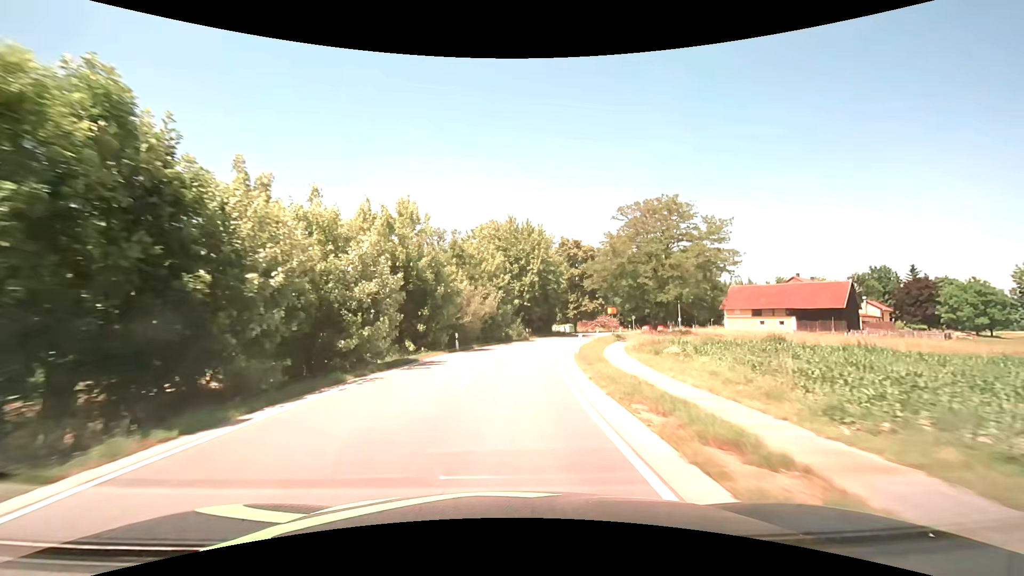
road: secondary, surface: asphalt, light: Day
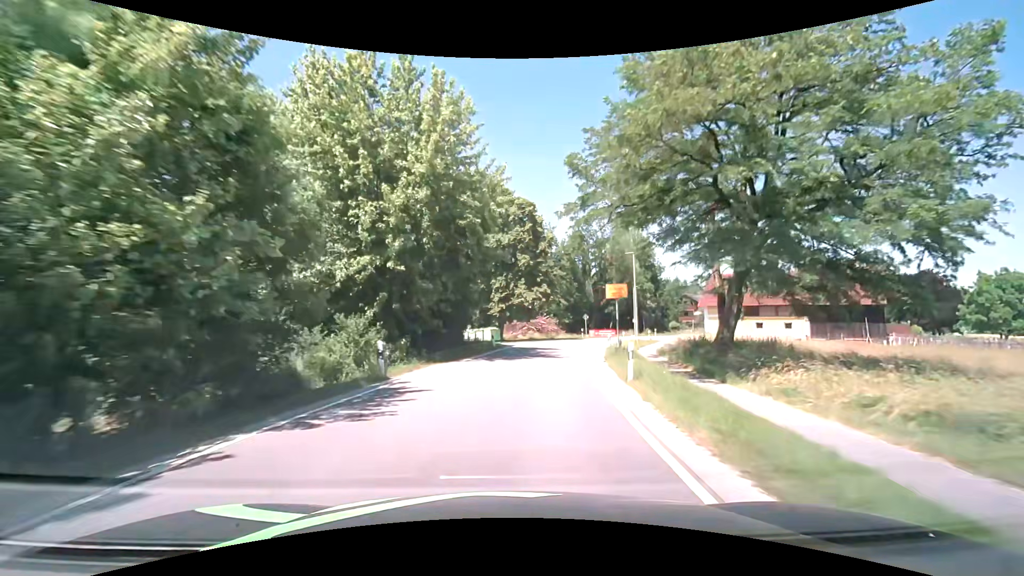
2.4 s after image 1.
(+2.4, +33.5) m; +10°
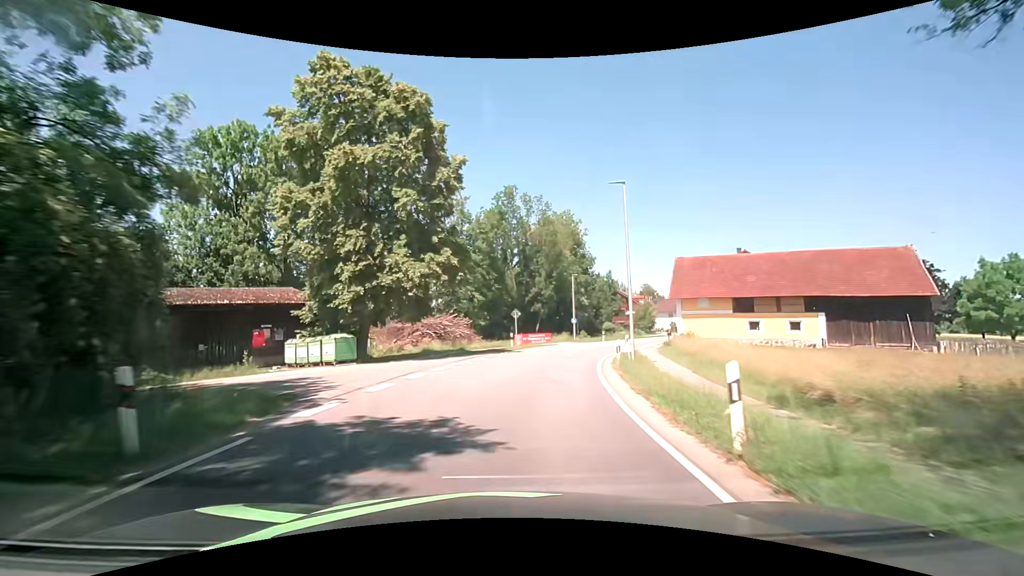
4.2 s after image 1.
(+1.9, +23.5) m; +10°
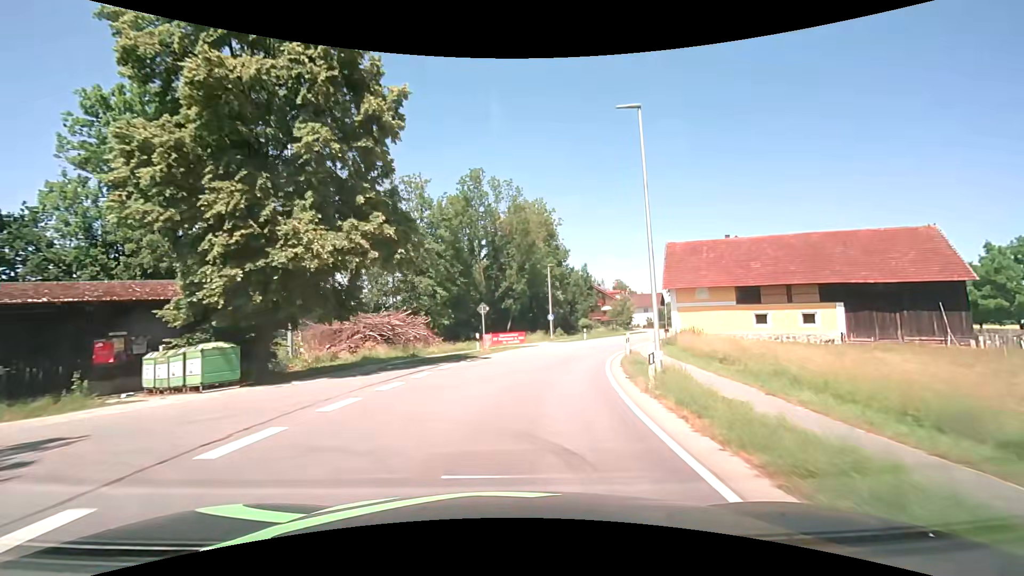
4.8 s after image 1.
(+0.2, +7.8) m; +3°
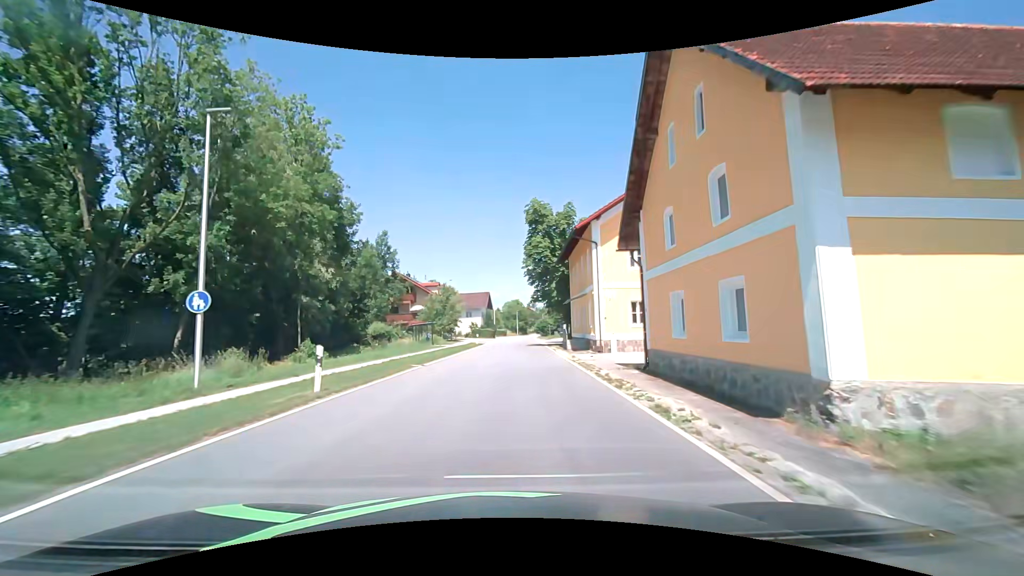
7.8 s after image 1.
(+7.2, +37.6) m; +22°
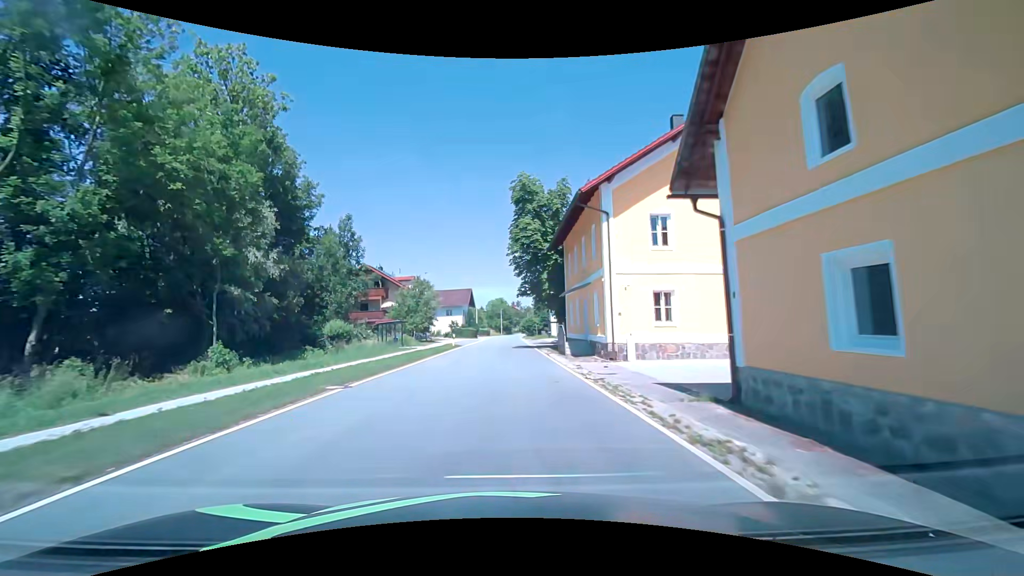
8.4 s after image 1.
(+0.2, +7.6) m; +2°
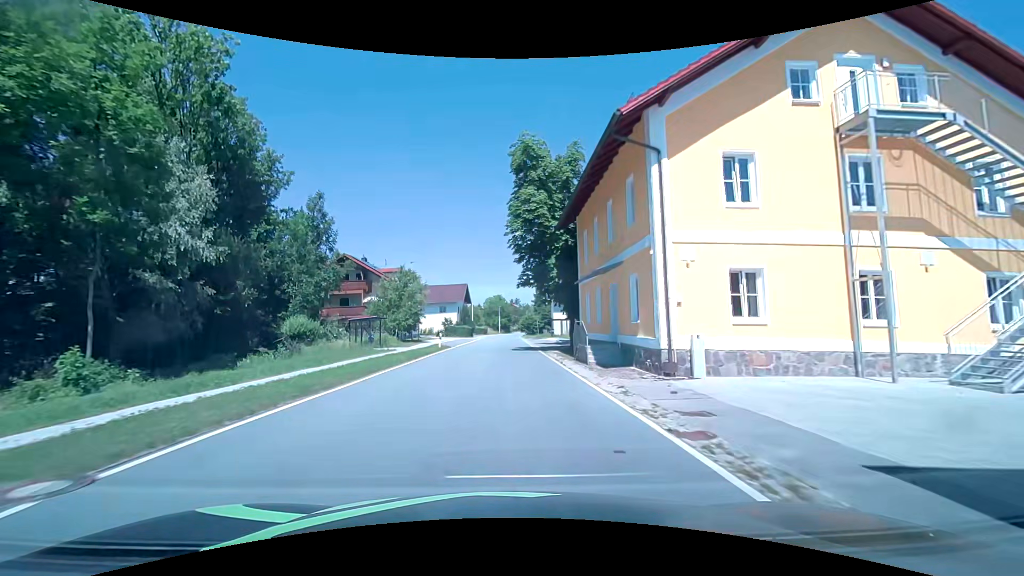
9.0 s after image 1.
(0.0, +7.6) m; 0°
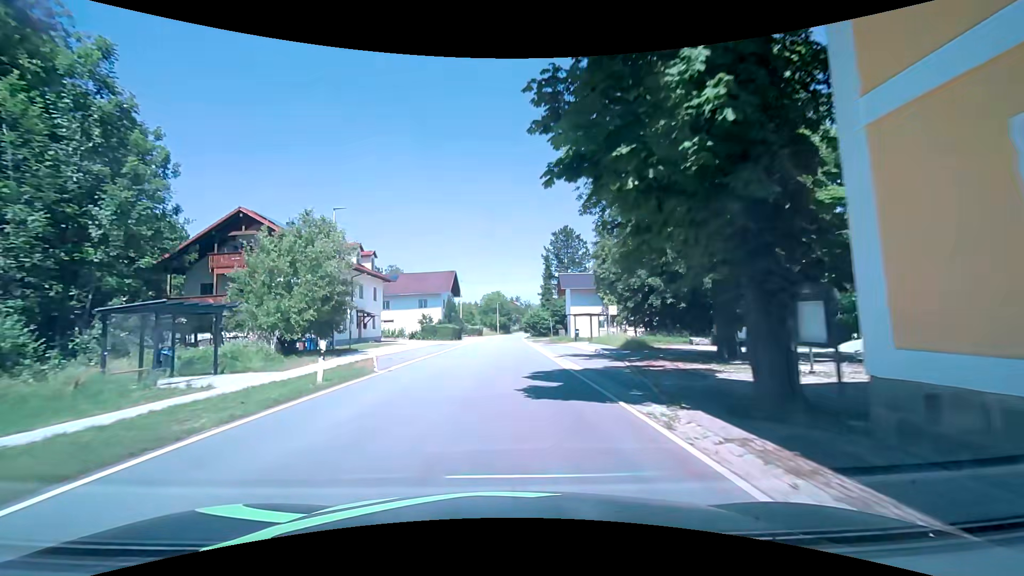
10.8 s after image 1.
(0.0, +23.0) m; 0°
(0, +10) (0, +20) (0, +30) (0, +40) (+1, +50) (+1, +60) (+1, +70) (+1, +80) (+2, +90) (+2, +100) m
